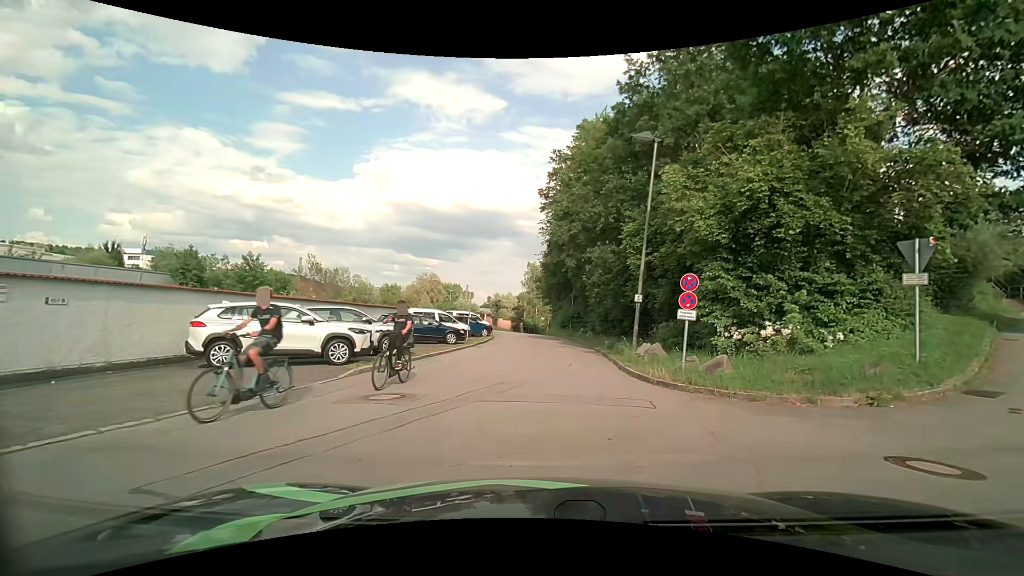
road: residential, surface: asphalt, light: Day
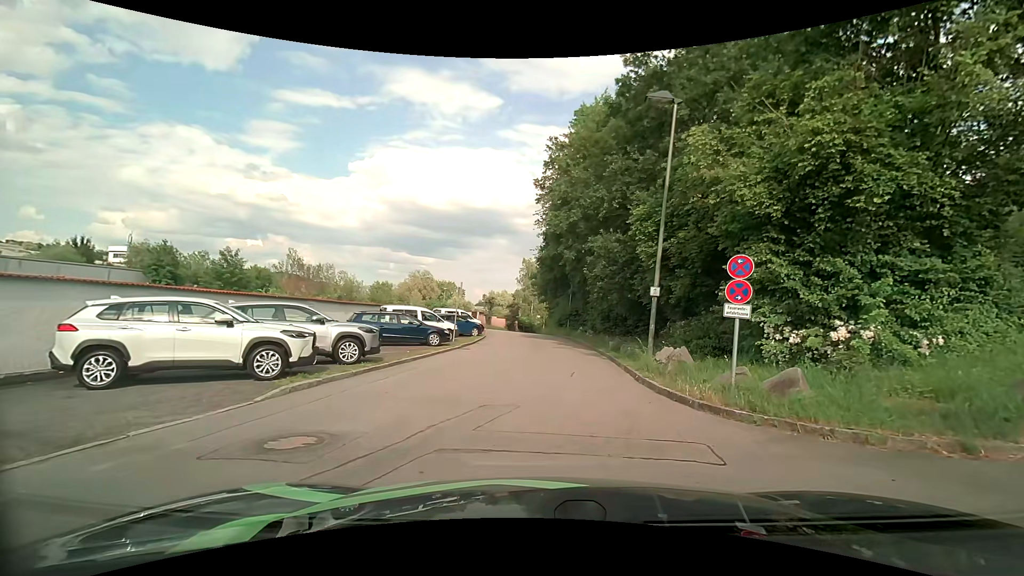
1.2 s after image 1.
(0.0, +3.3) m; +1°
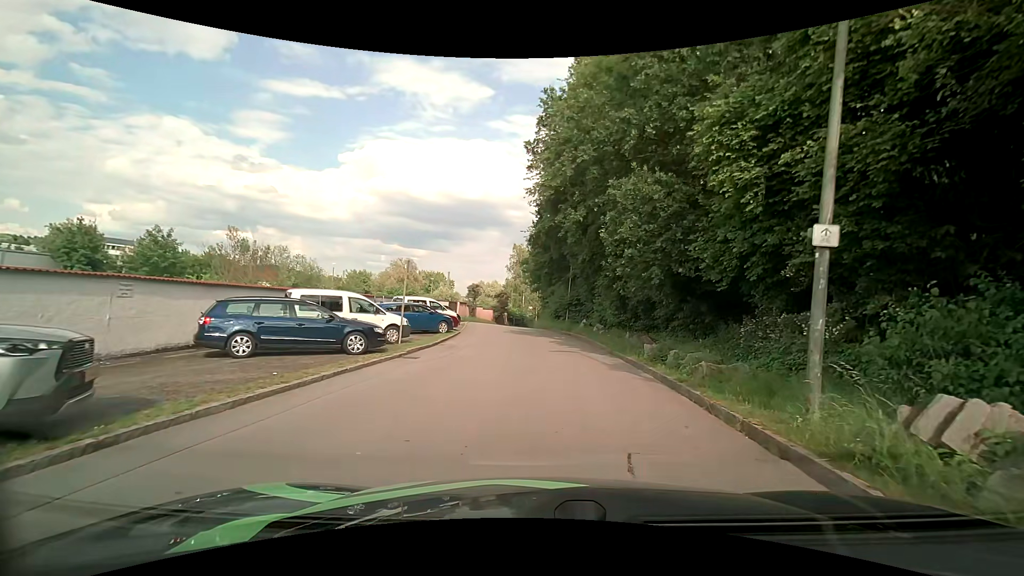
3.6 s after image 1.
(+0.1, +9.1) m; +2°
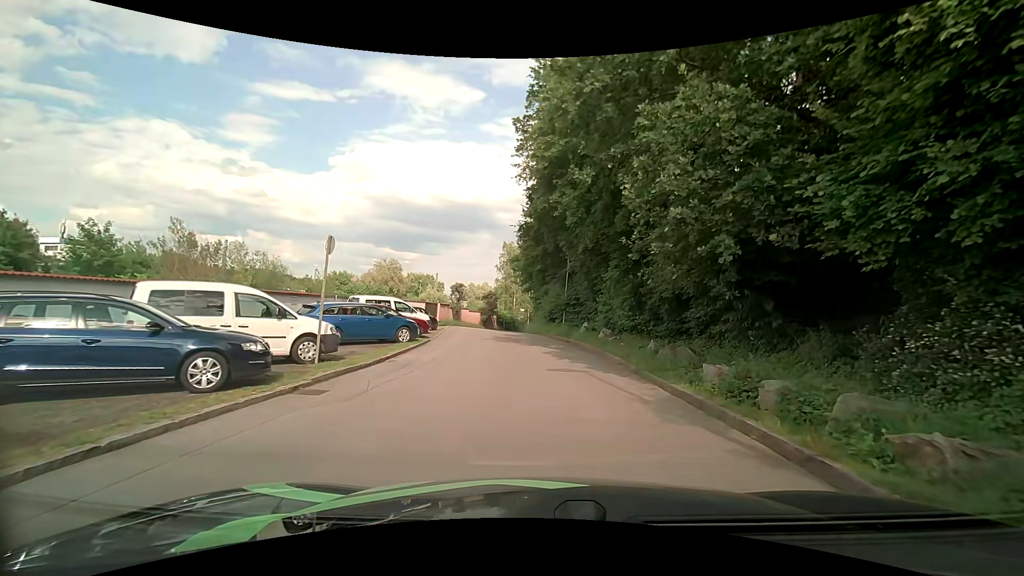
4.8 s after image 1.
(0.0, +5.9) m; 0°
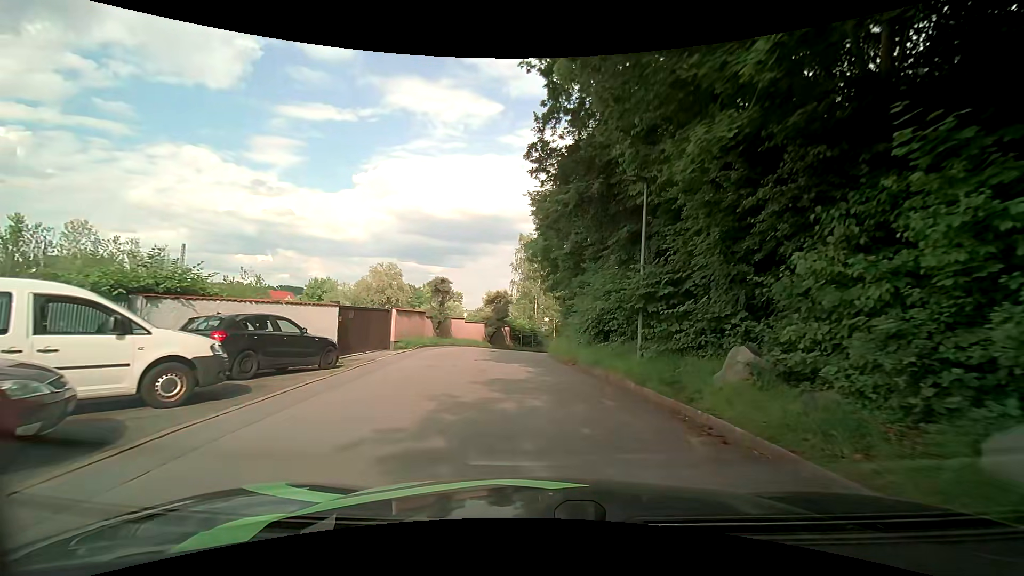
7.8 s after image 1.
(-0.2, +18.5) m; -2°
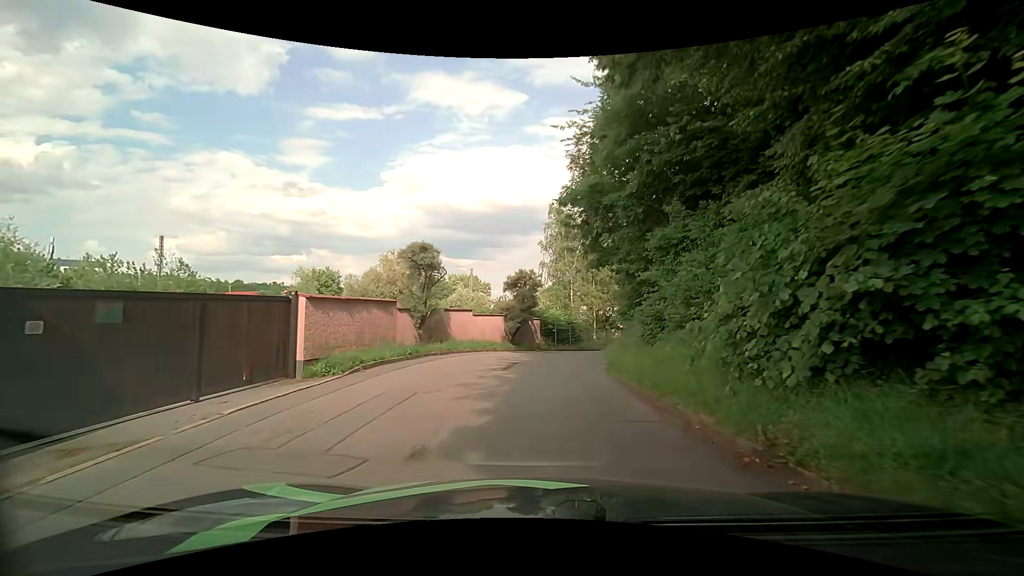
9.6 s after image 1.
(-0.6, +12.1) m; -6°
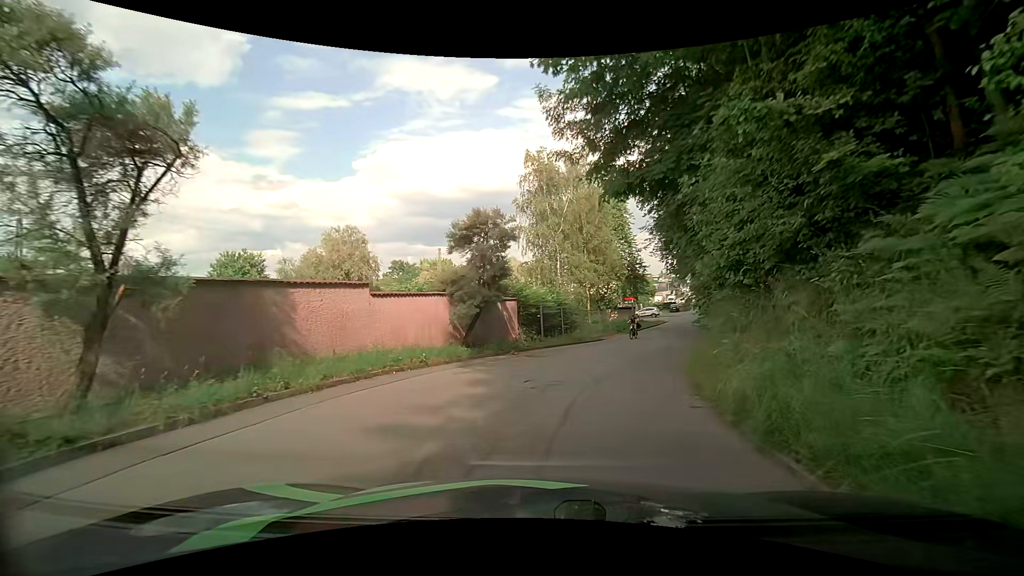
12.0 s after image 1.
(+0.3, +13.4) m; +3°
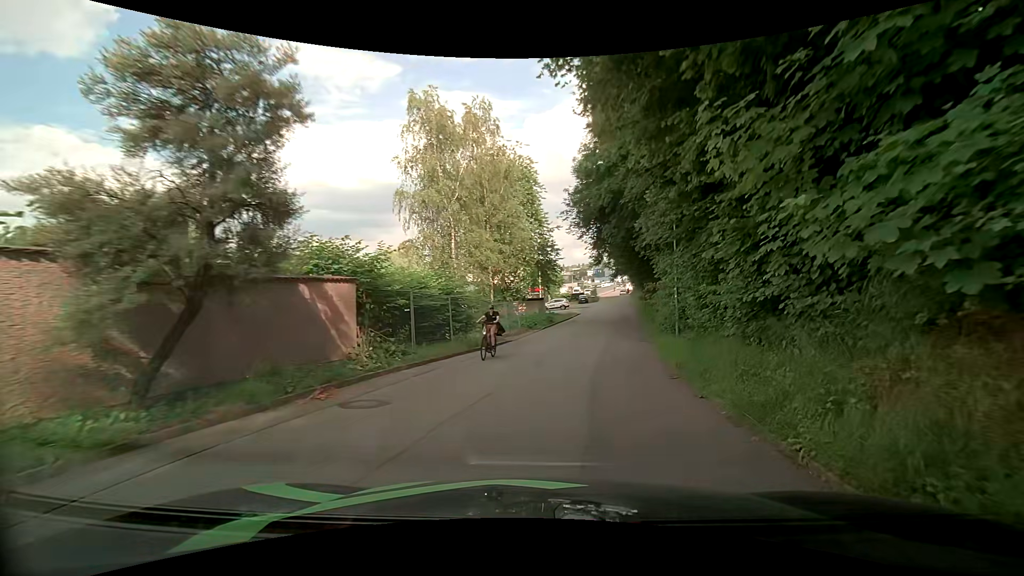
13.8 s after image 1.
(+0.7, +10.1) m; +10°
(+1, +10) (+2, +20) (+4, +30) (+6, +40) (+7, +49) (+9, +59) (+11, +69) (+13, +79) (+15, +89) (+17, +98) m
